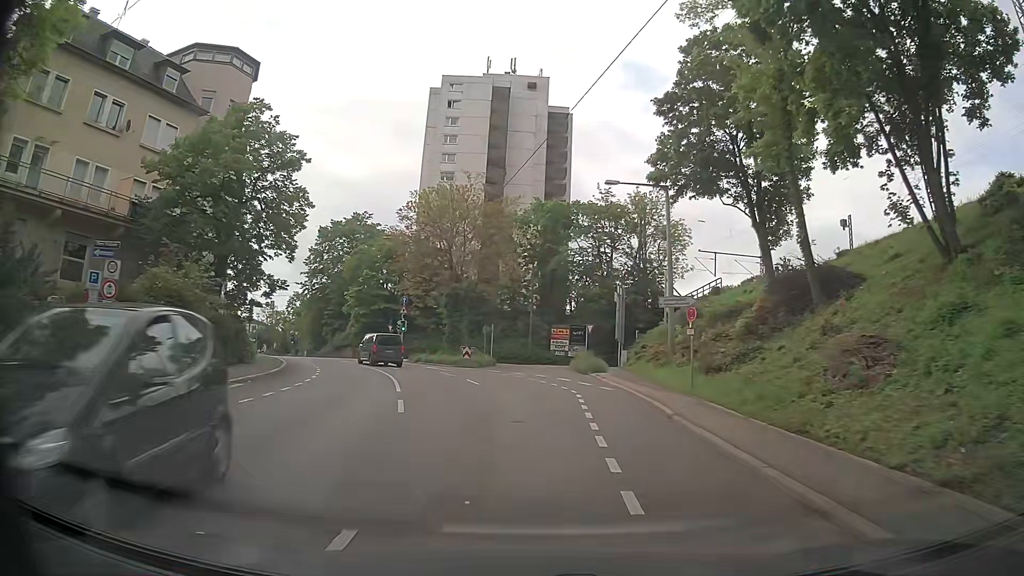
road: secondary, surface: asphalt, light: Day
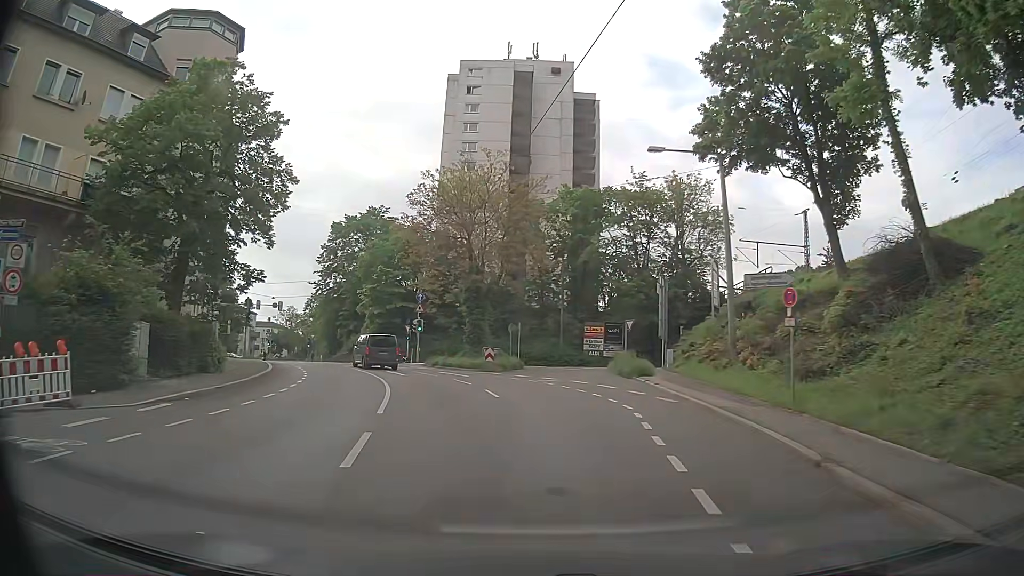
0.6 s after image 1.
(0.0, +5.9) m; -1°
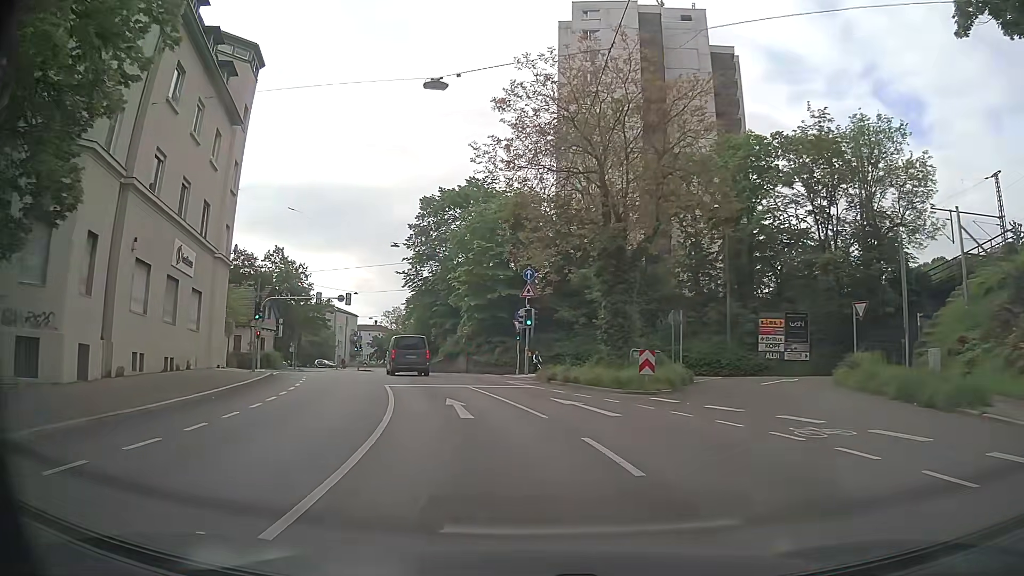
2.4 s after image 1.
(-1.8, +17.3) m; -12°
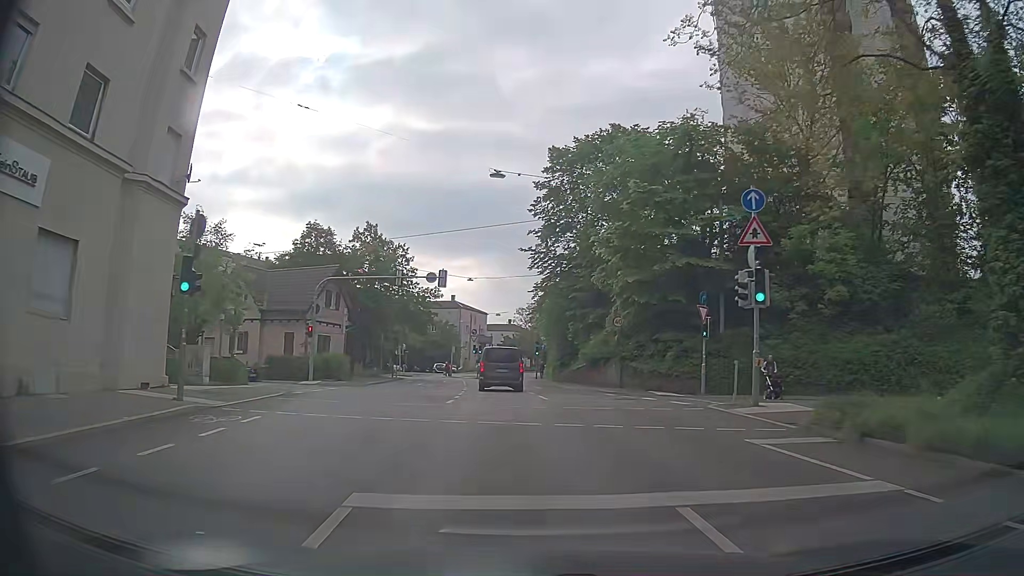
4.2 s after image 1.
(-1.8, +17.1) m; -12°
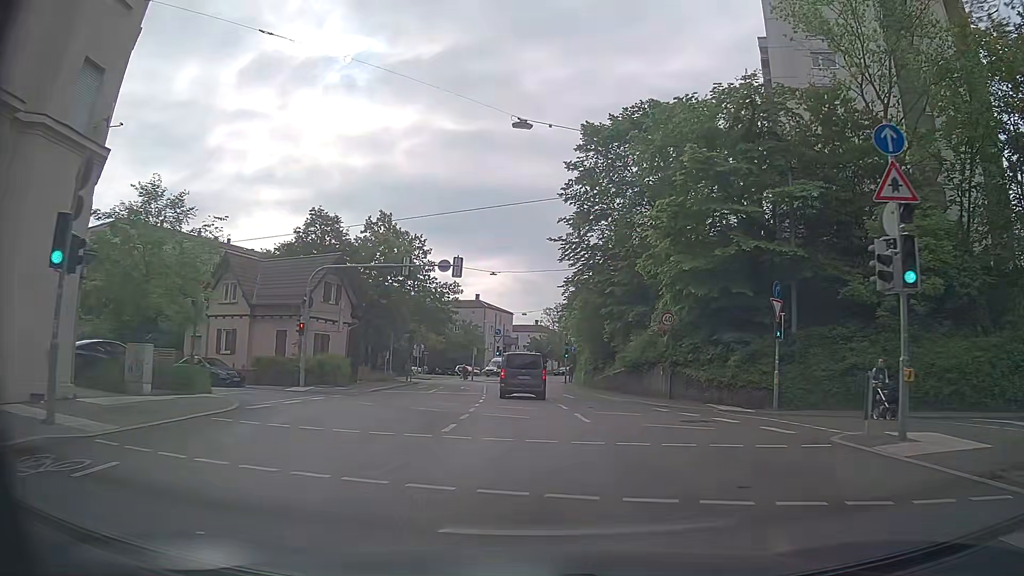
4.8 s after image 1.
(-0.2, +5.7) m; -3°
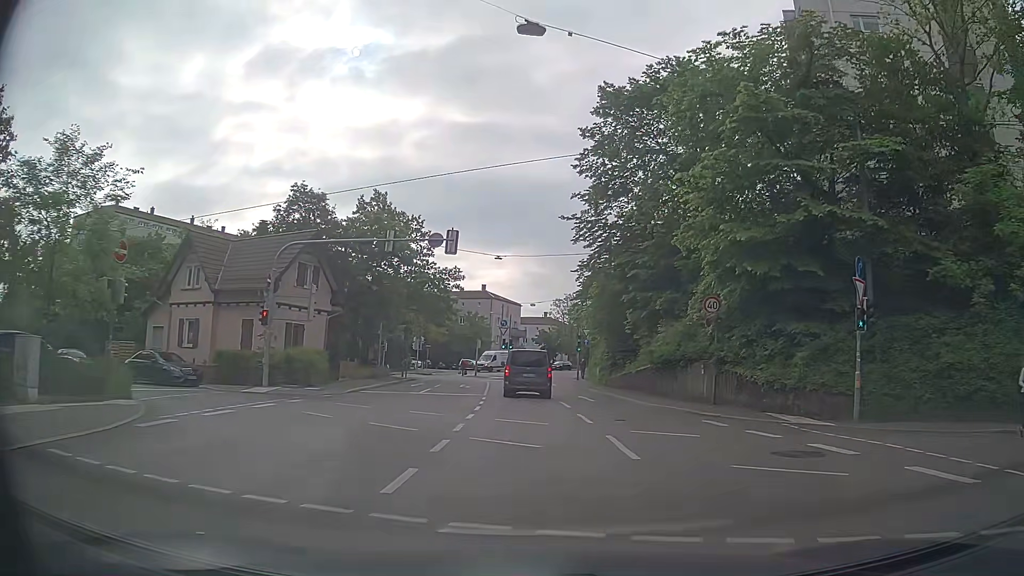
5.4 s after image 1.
(+0.1, +5.5) m; -1°
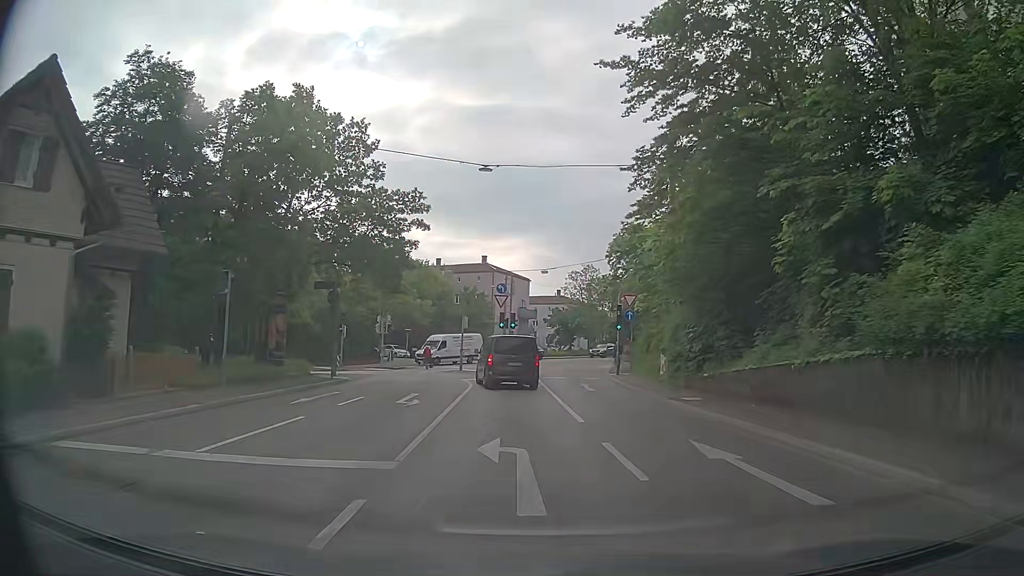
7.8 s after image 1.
(+0.3, +20.1) m; 0°
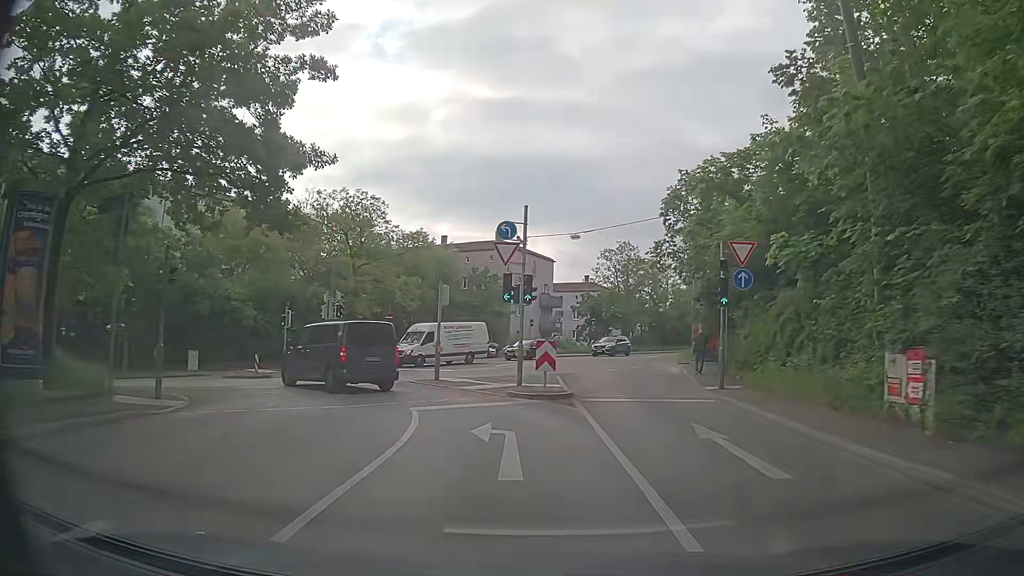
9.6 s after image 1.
(-0.1, +17.0) m; -1°
(0, +10) (-4, +19) (-12, +25) (-22, +25) (-32, +23) (-42, +21) (-52, +21) (-61, +23) (-70, +27) (-78, +33) m
